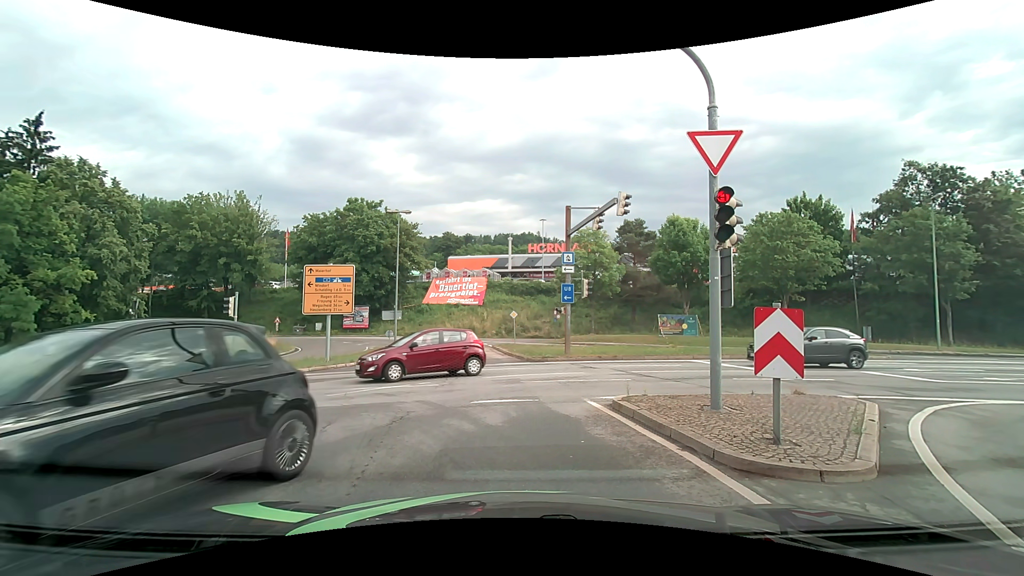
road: primary_link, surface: asphalt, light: Day
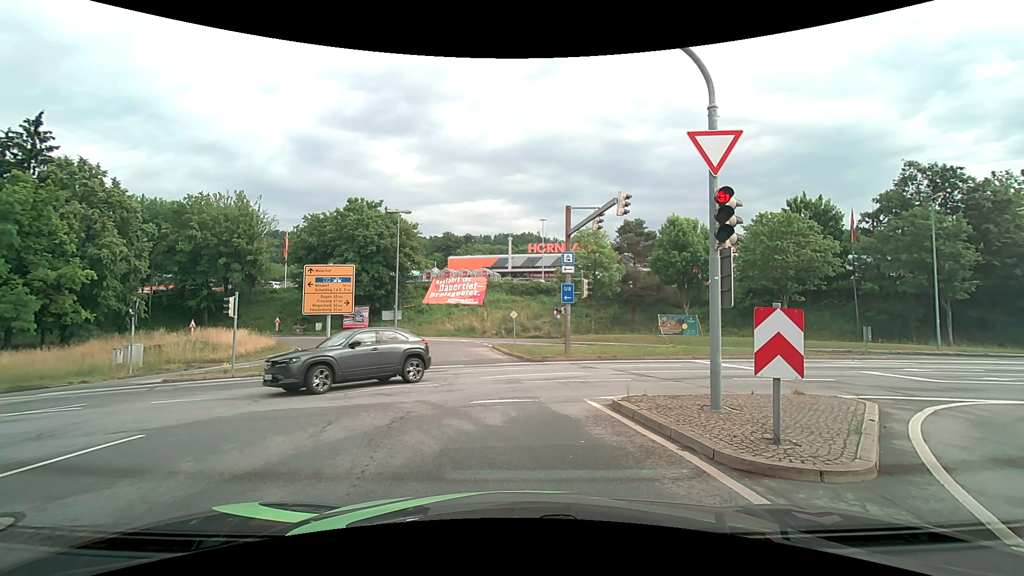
(0.0, 0.0) m; 0°
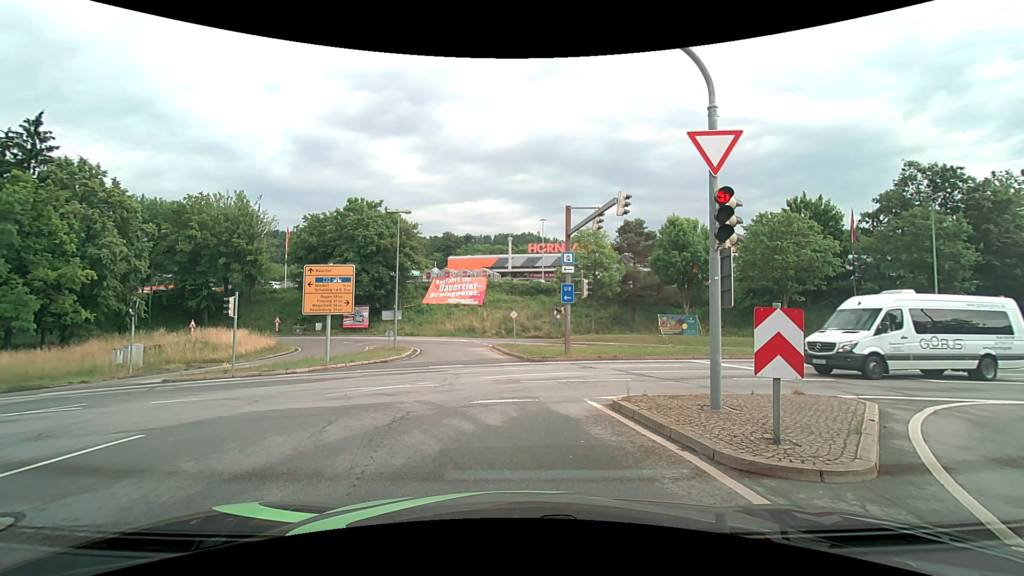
(0.0, 0.0) m; 0°
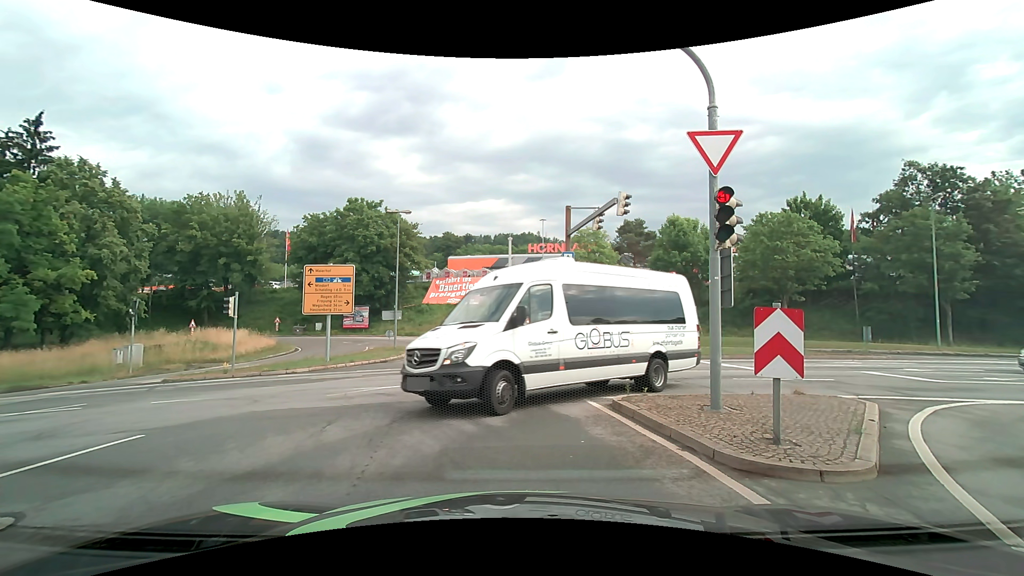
(0.0, 0.0) m; 0°
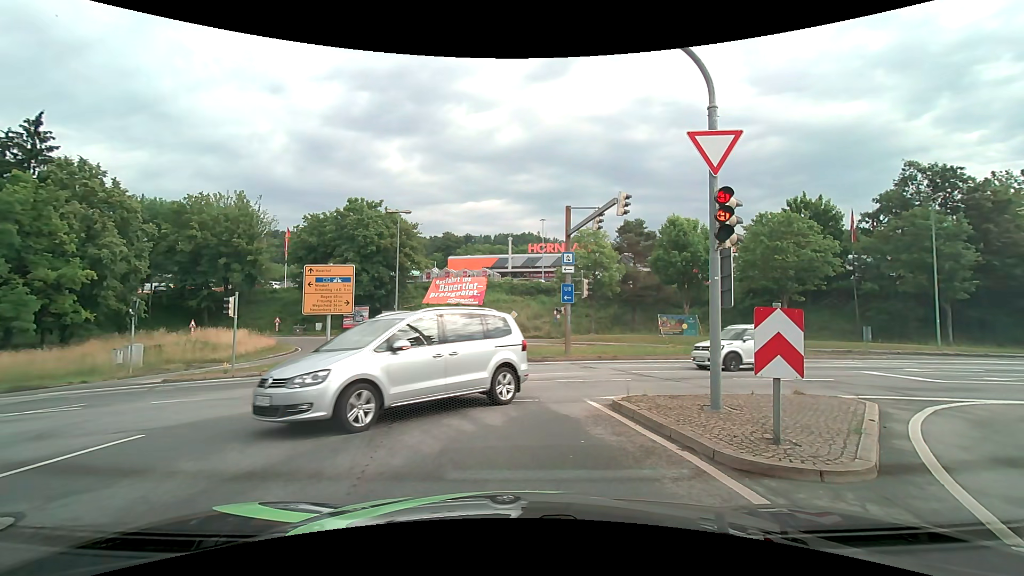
(0.0, 0.0) m; 0°
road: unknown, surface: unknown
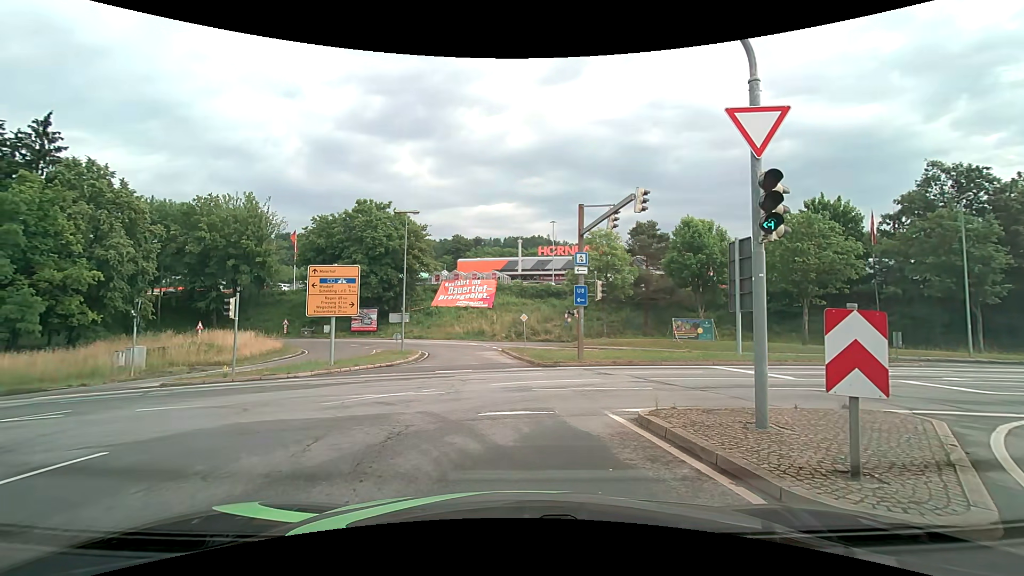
(0.0, +1.0) m; +1°
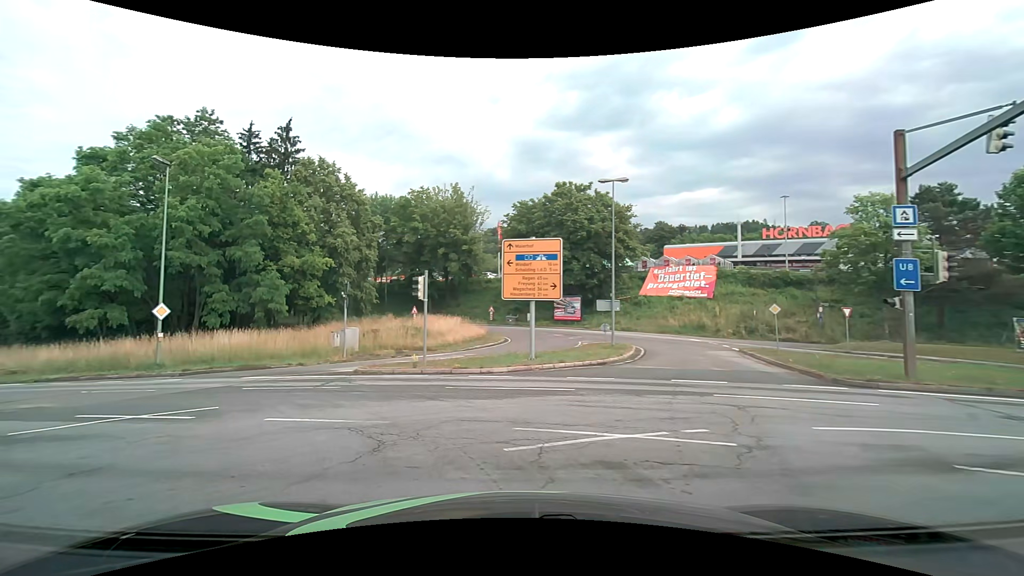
(-1.2, +5.9) m; -23°
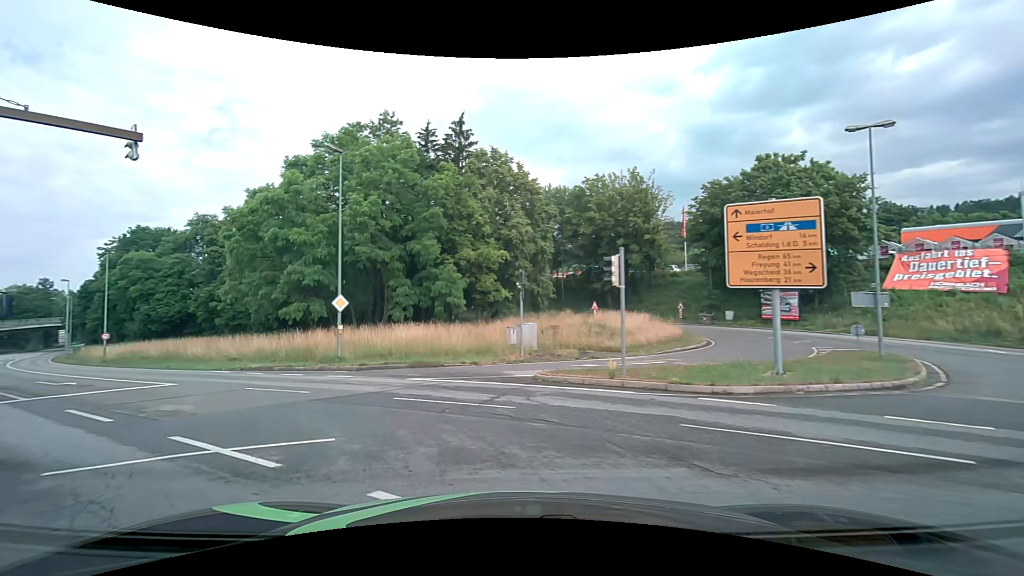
(-0.8, +4.9) m; -19°
(-3, +9) (-9, +17) (-16, +24) (-24, +30) (-32, +36) (-40, +42) (-48, +49) (-55, +55) (-63, +62) (-70, +69) m
